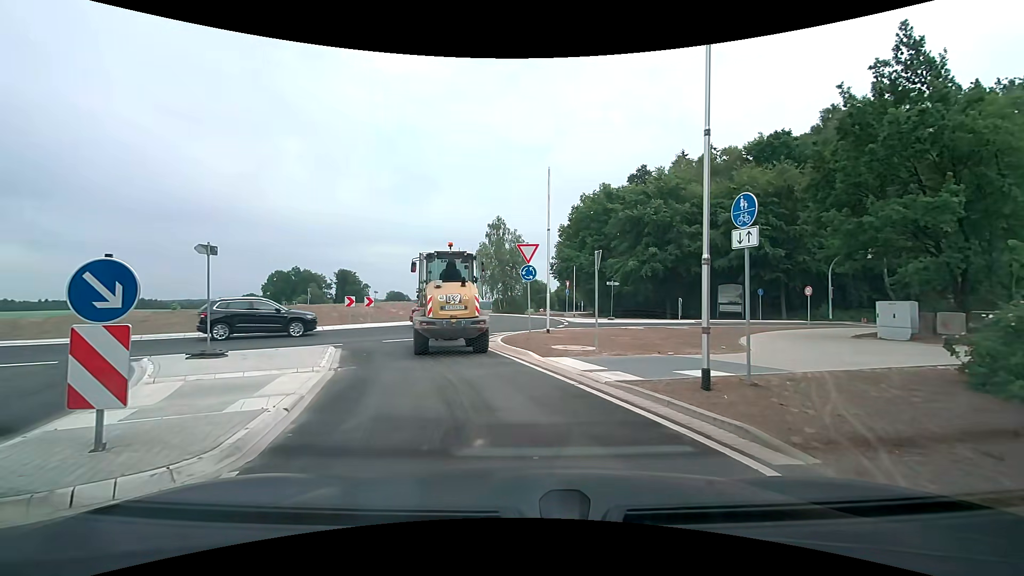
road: tertiary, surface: asphalt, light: Day
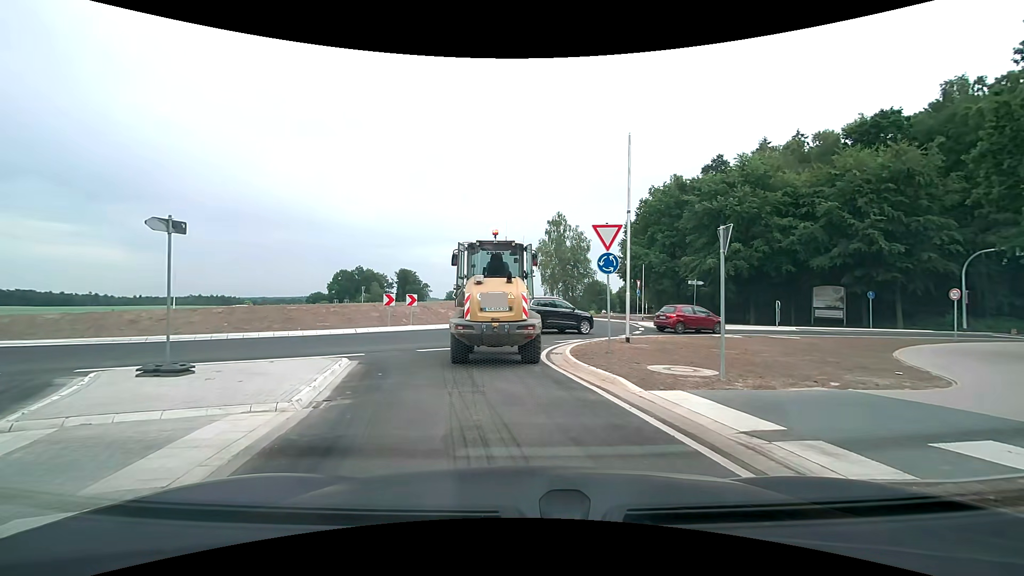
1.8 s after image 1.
(-0.3, +4.5) m; -7°
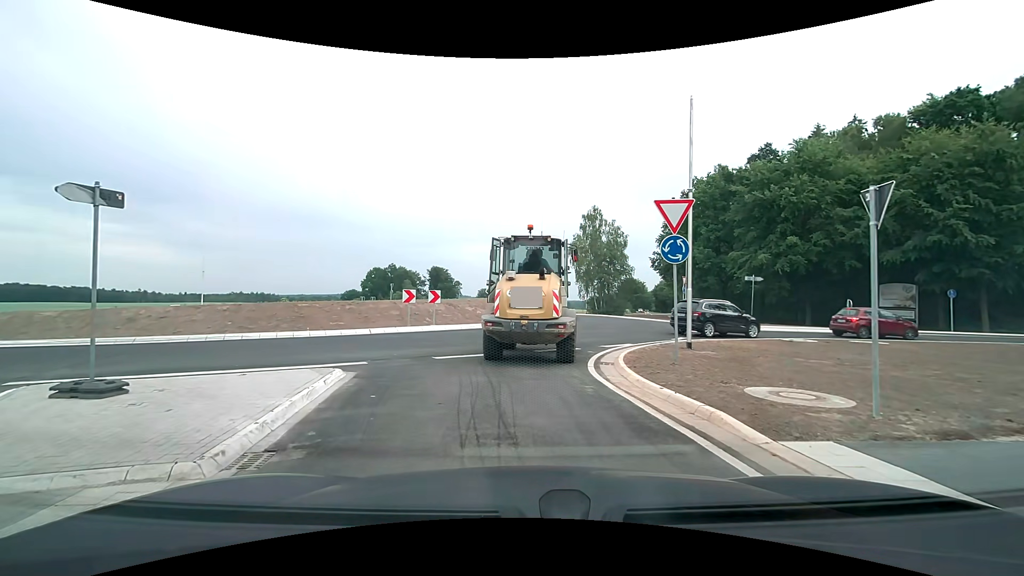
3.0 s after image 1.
(0.0, +2.8) m; -2°
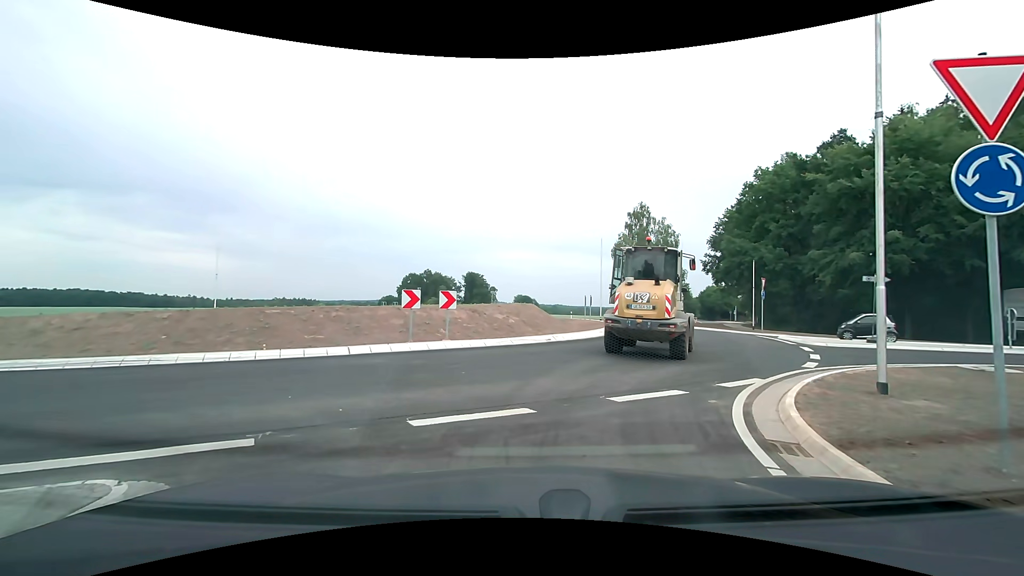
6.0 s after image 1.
(-0.3, +6.1) m; -4°
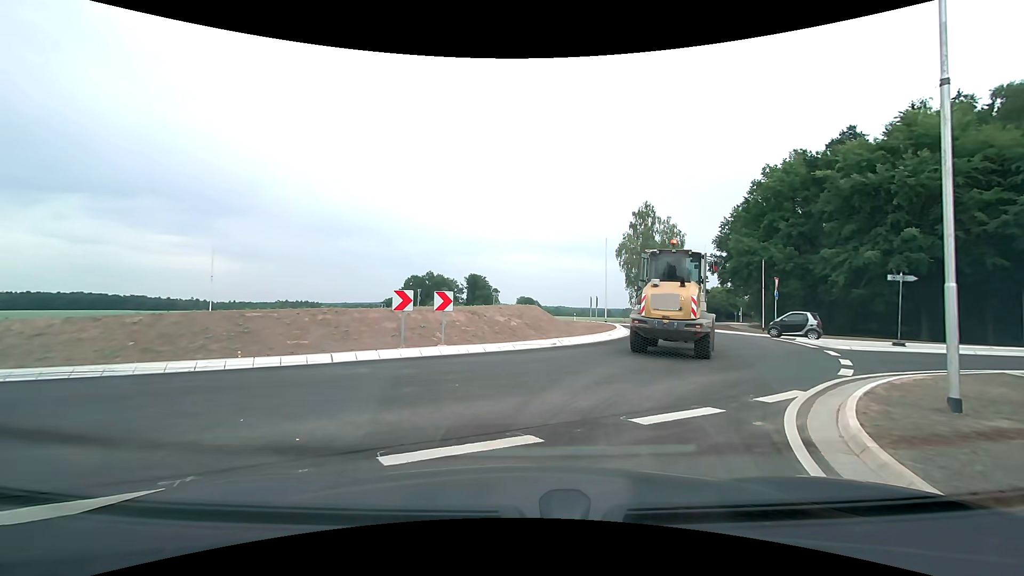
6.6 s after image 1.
(0.0, +1.3) m; +1°
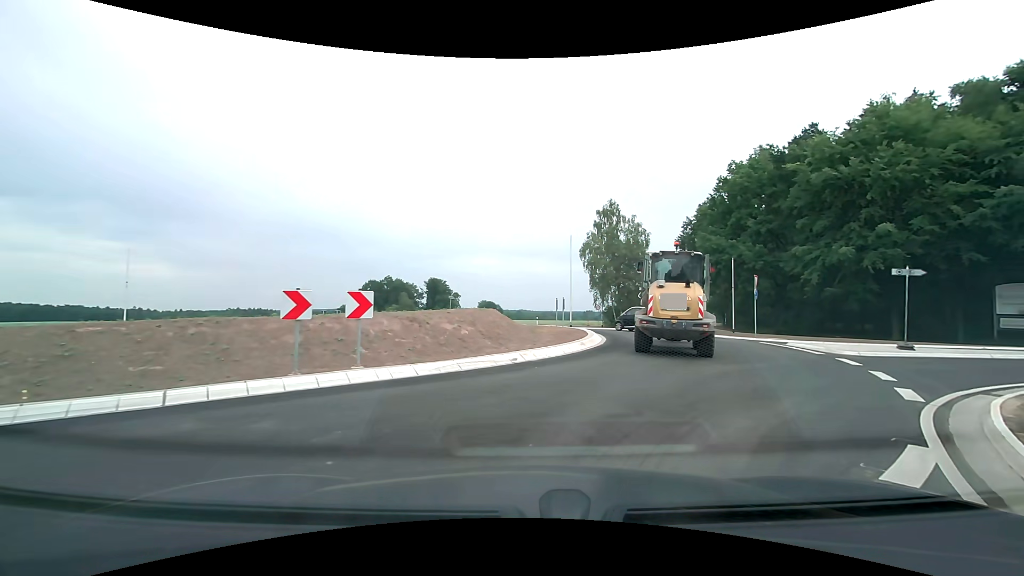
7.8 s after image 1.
(0.0, +3.8) m; +3°
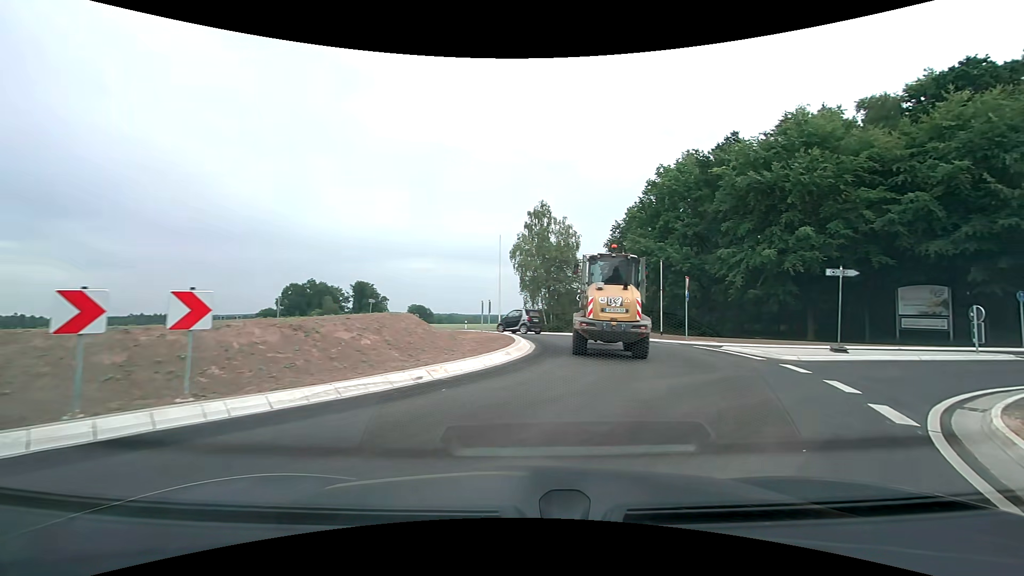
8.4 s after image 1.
(+0.1, +2.4) m; +9°
